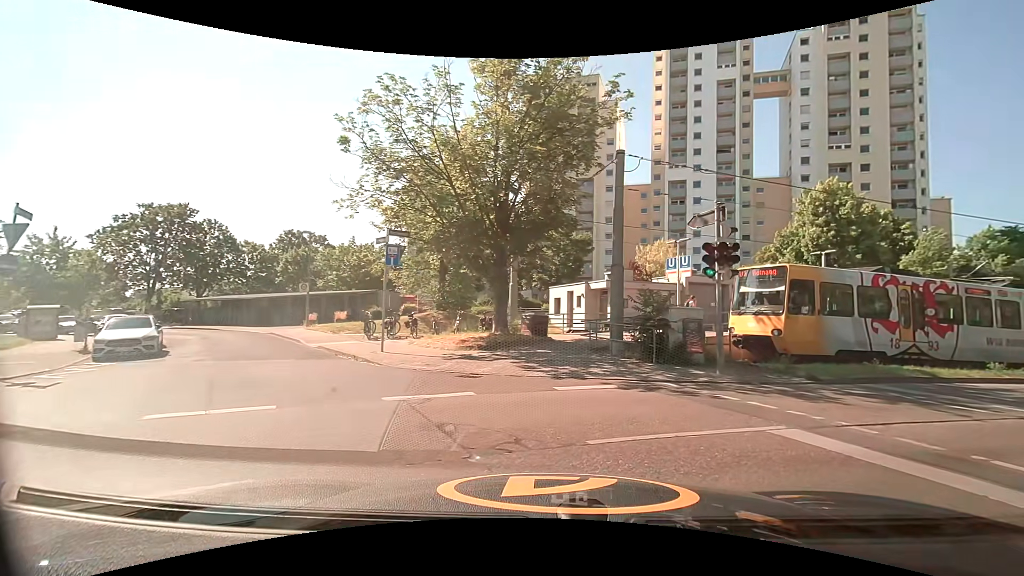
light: Day
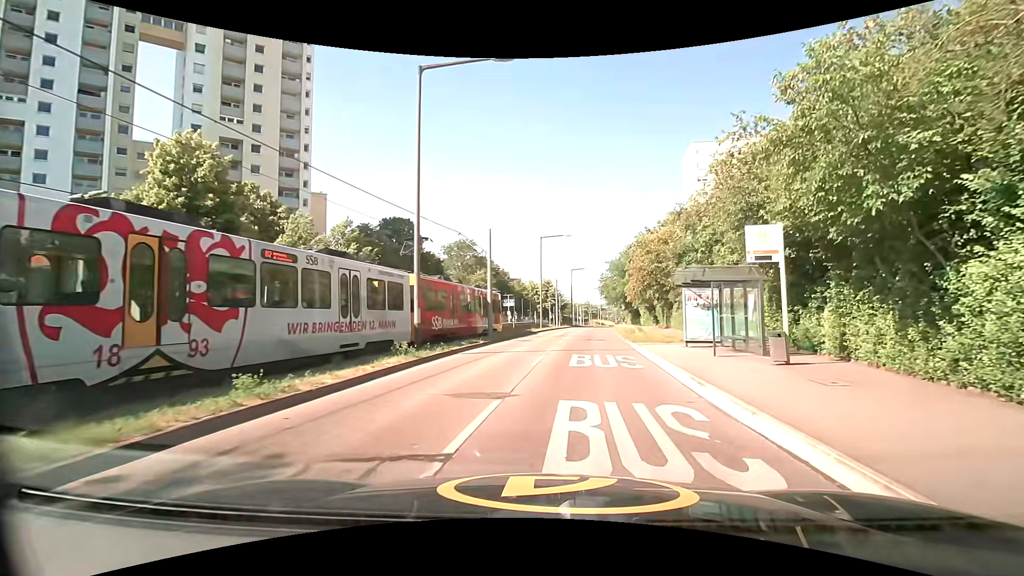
(+7.9, +9.8) m; +59°
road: tertiary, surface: concrete
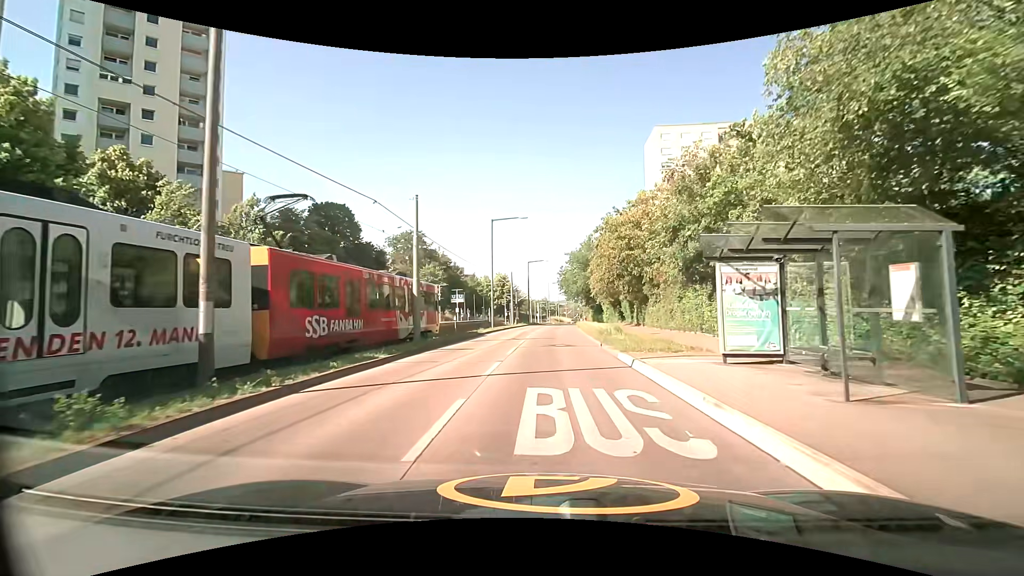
(+0.4, +8.9) m; +4°
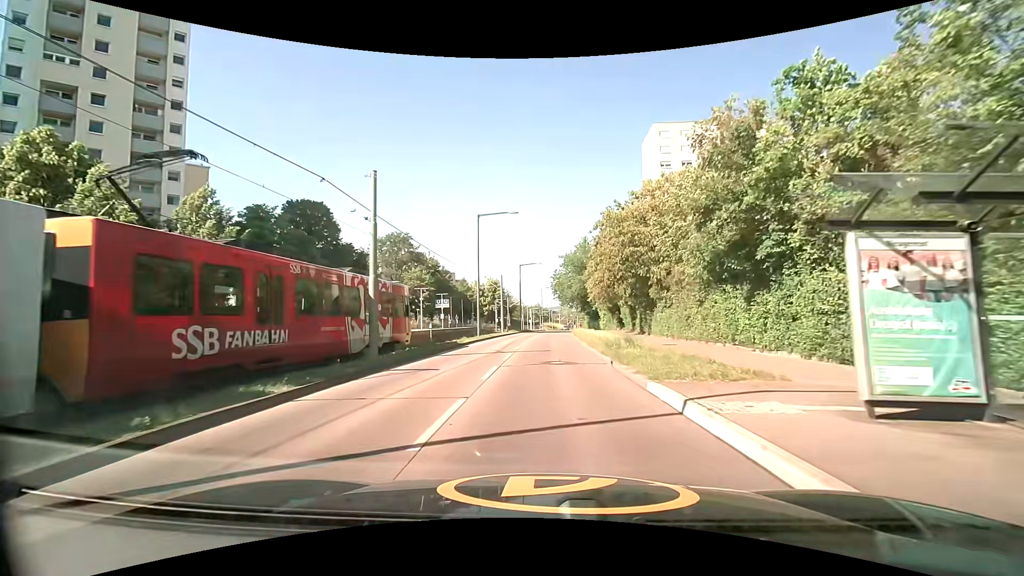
(+0.1, +5.3) m; 0°
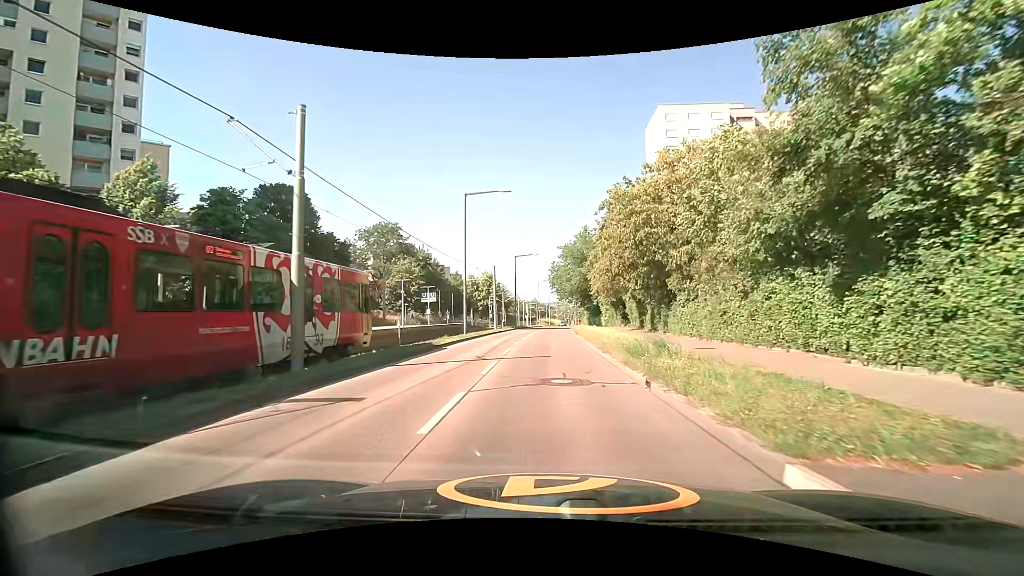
(+0.1, +5.8) m; +1°
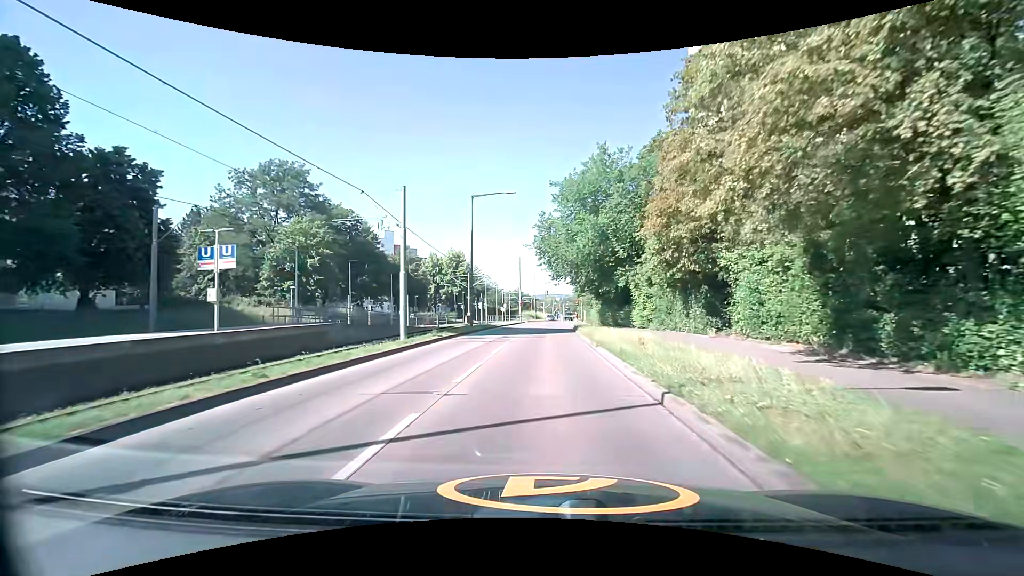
(+0.7, +32.9) m; +2°
